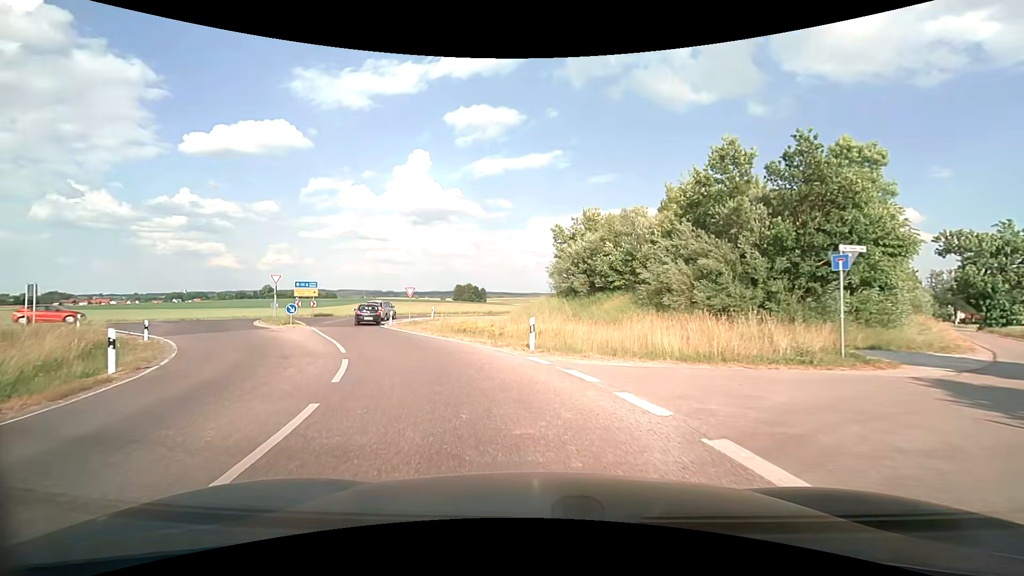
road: tertiary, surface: asphalt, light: Day
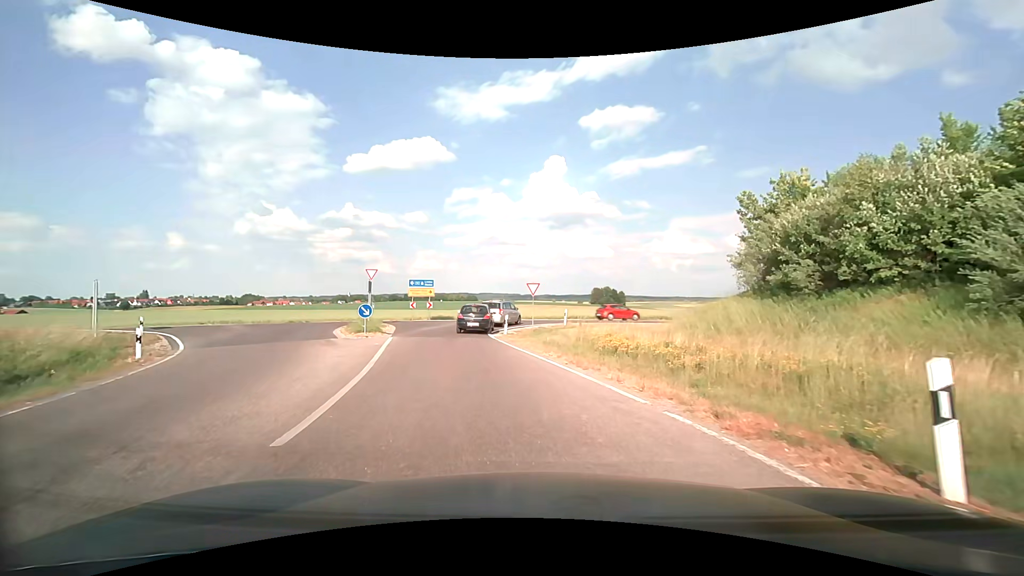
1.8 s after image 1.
(-1.4, +10.8) m; -15°
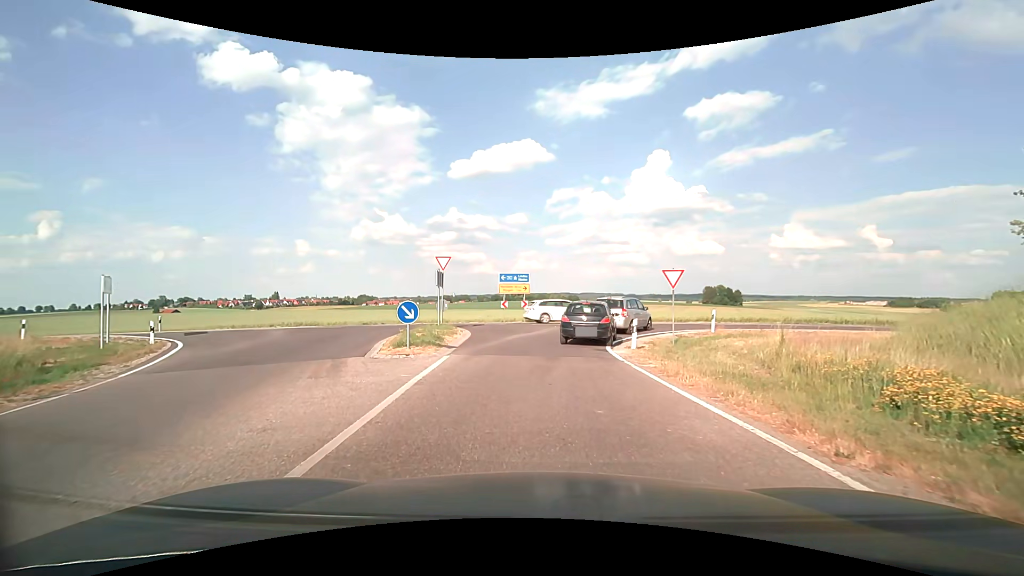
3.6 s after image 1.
(-1.0, +8.8) m; -12°
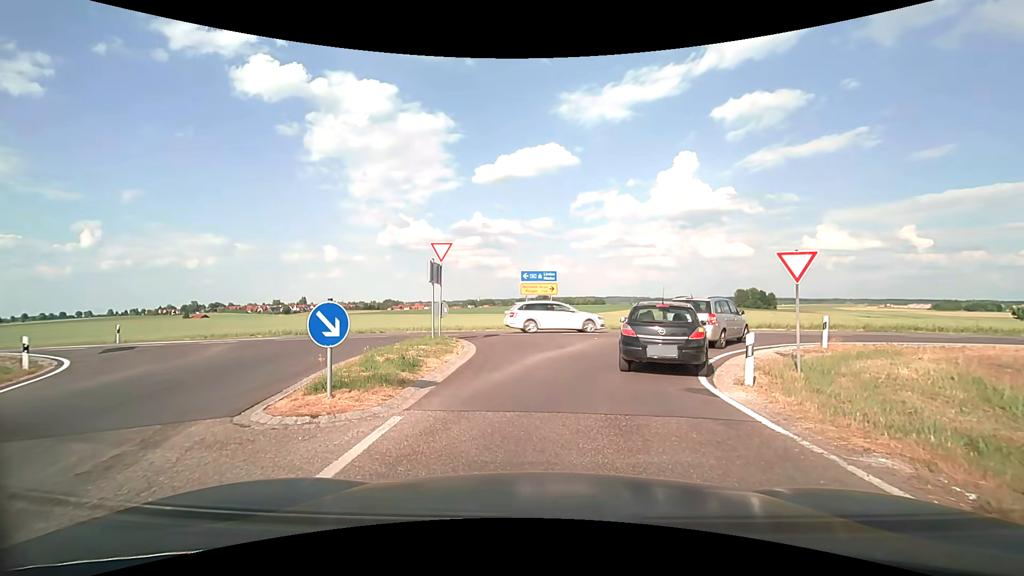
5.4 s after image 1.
(-0.2, +6.6) m; -3°
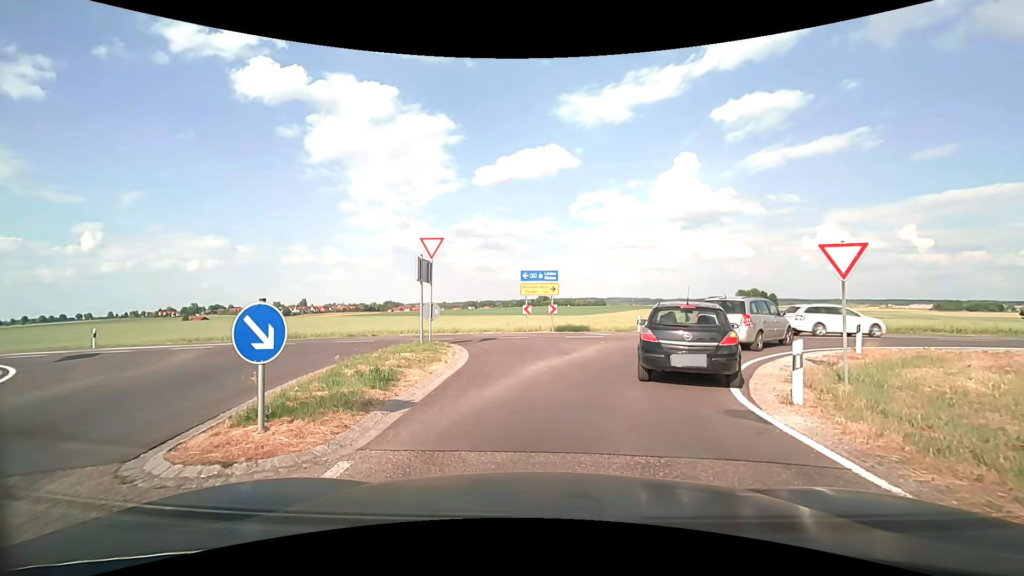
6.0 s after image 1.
(0.0, +1.6) m; 0°
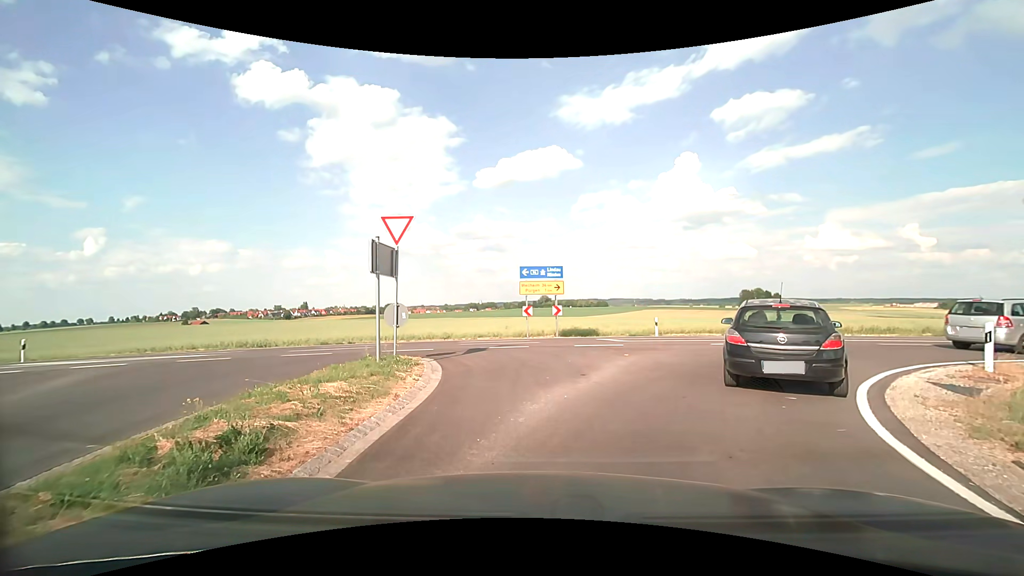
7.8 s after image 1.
(0.0, +4.1) m; +1°
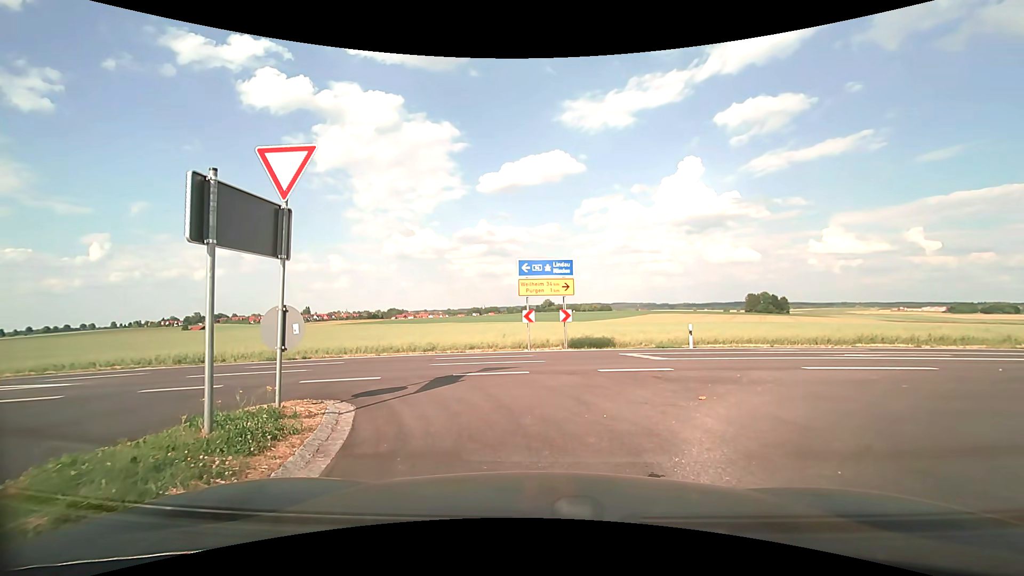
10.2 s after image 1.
(-0.1, +5.5) m; -1°
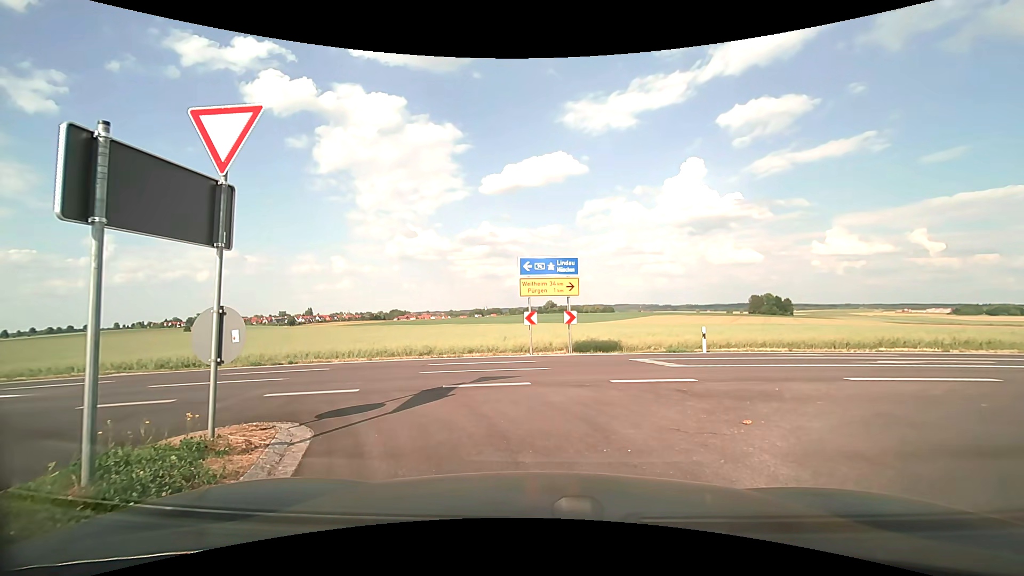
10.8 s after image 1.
(0.0, +1.4) m; 0°
(-1, +10) (-9, +15) (-19, +16) (-29, +15) (-39, +14) (-49, +13) (-59, +12) (-69, +11) (-79, +10) (-89, +9) m
